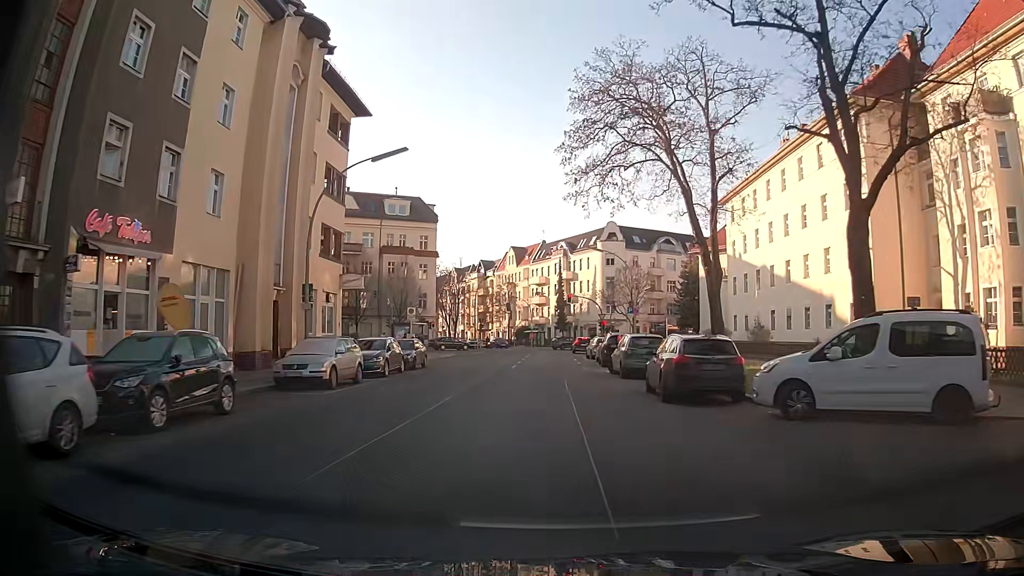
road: tertiary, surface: asphalt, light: Day
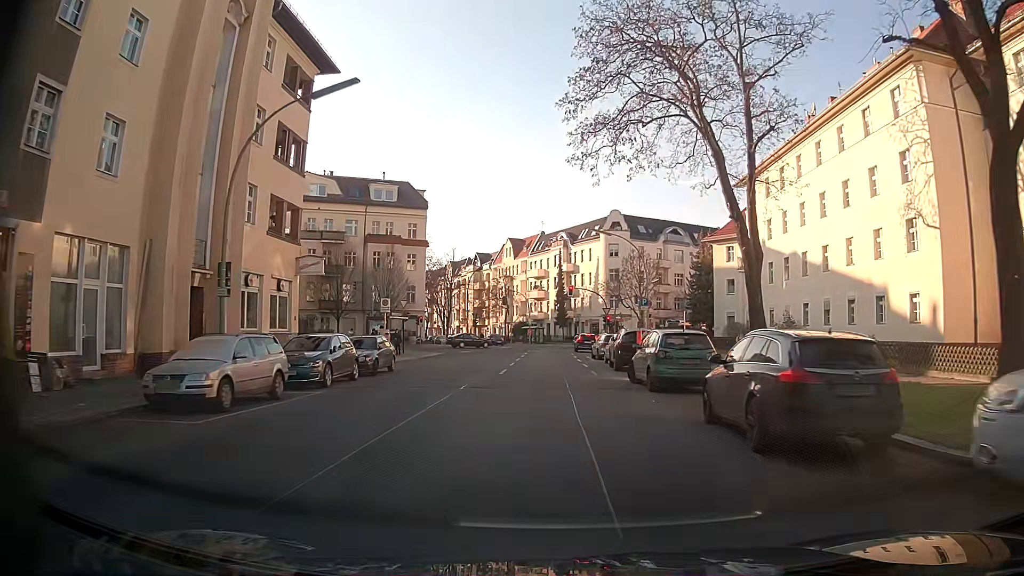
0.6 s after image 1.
(0.0, +6.6) m; 0°
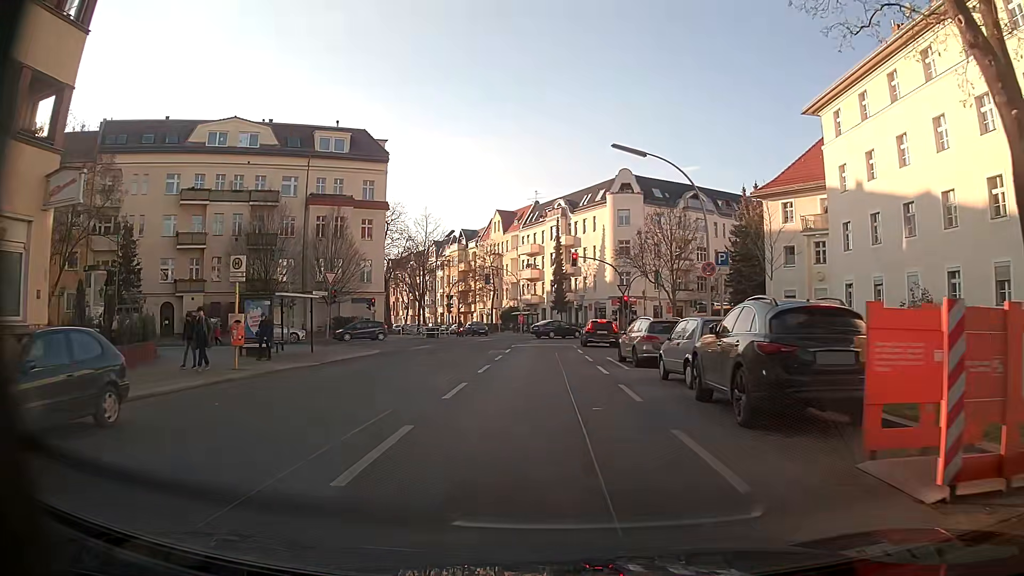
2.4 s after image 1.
(+0.2, +17.1) m; 0°
